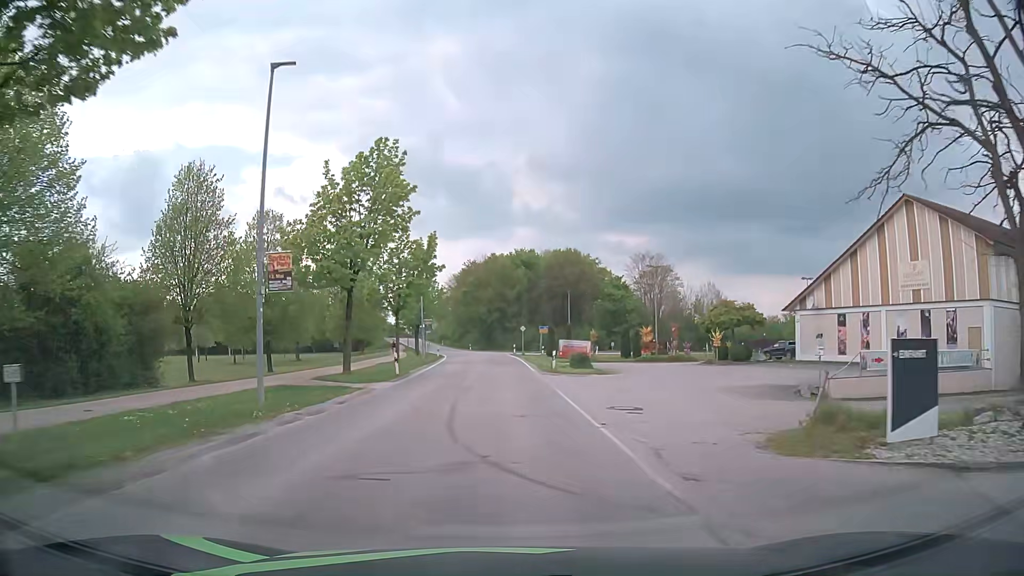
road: tertiary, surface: asphalt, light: Day
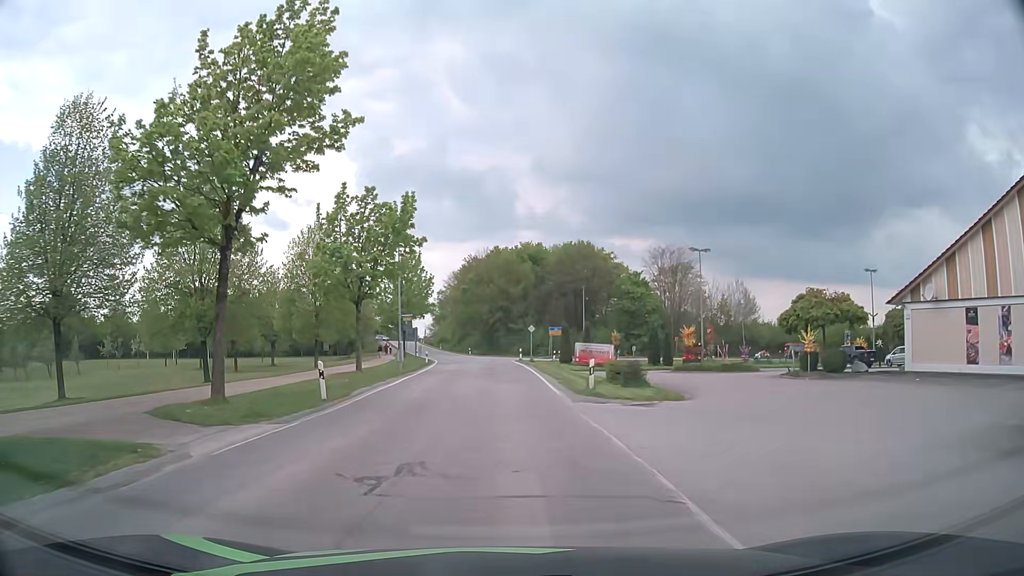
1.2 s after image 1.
(0.0, +13.1) m; -1°
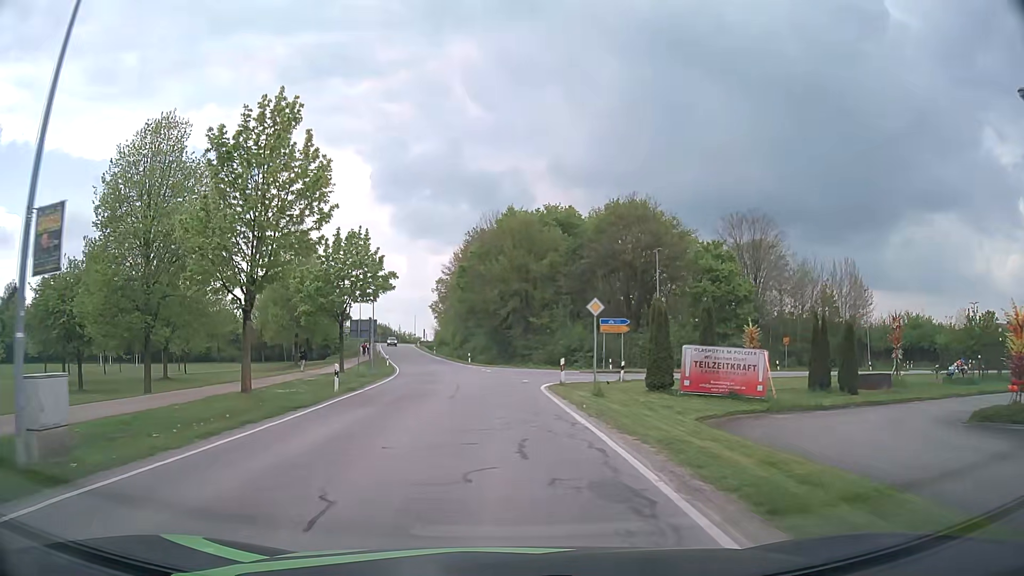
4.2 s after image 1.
(0.0, +33.3) m; -1°
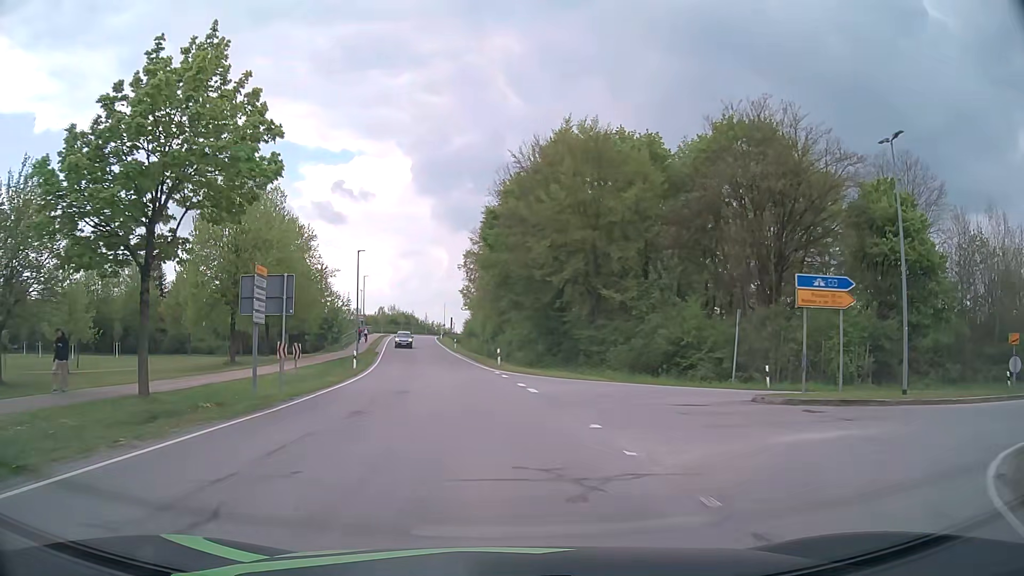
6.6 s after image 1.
(-0.6, +26.8) m; -3°
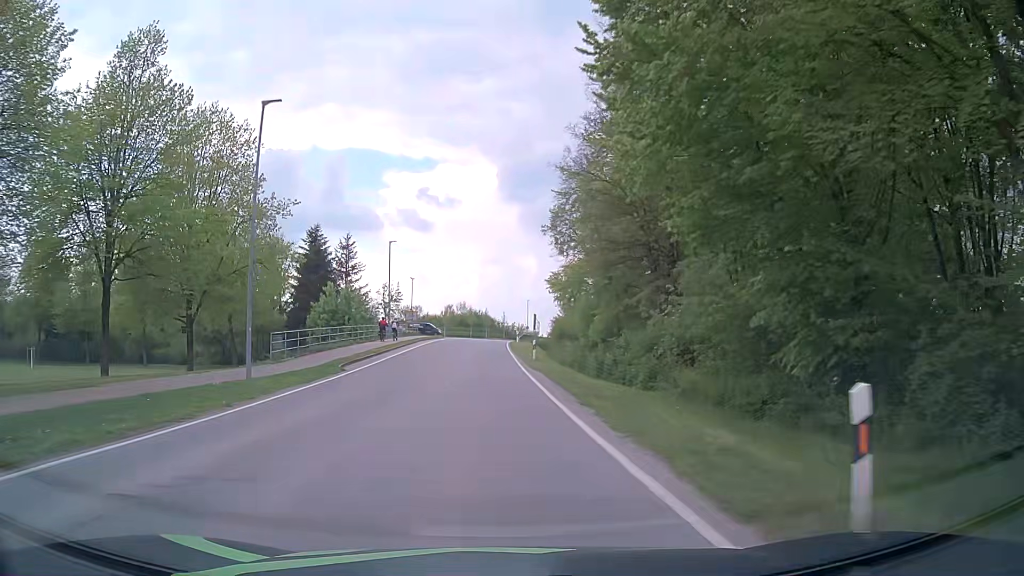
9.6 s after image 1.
(-1.9, +34.6) m; -7°
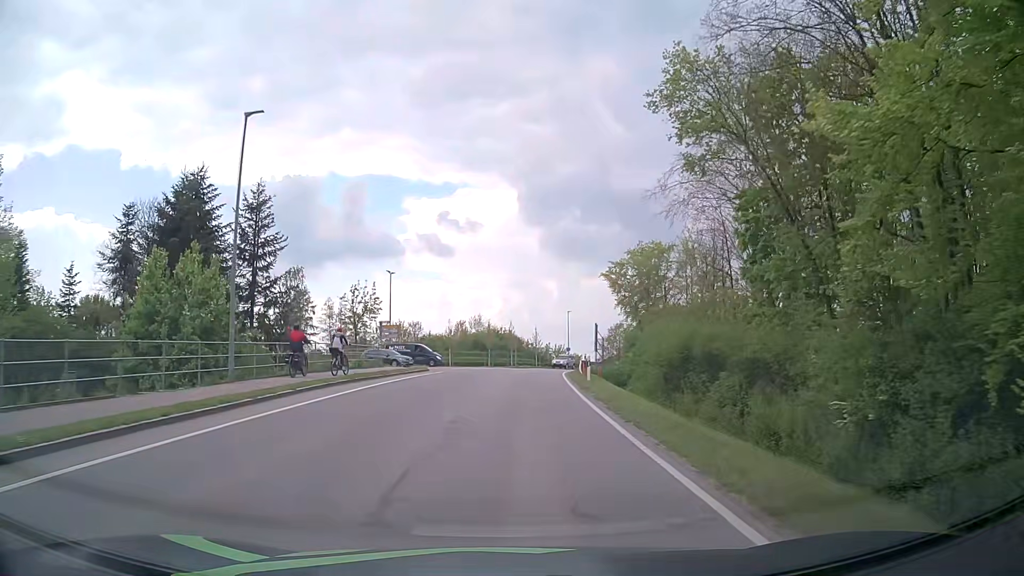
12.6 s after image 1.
(-1.3, +37.3) m; -2°
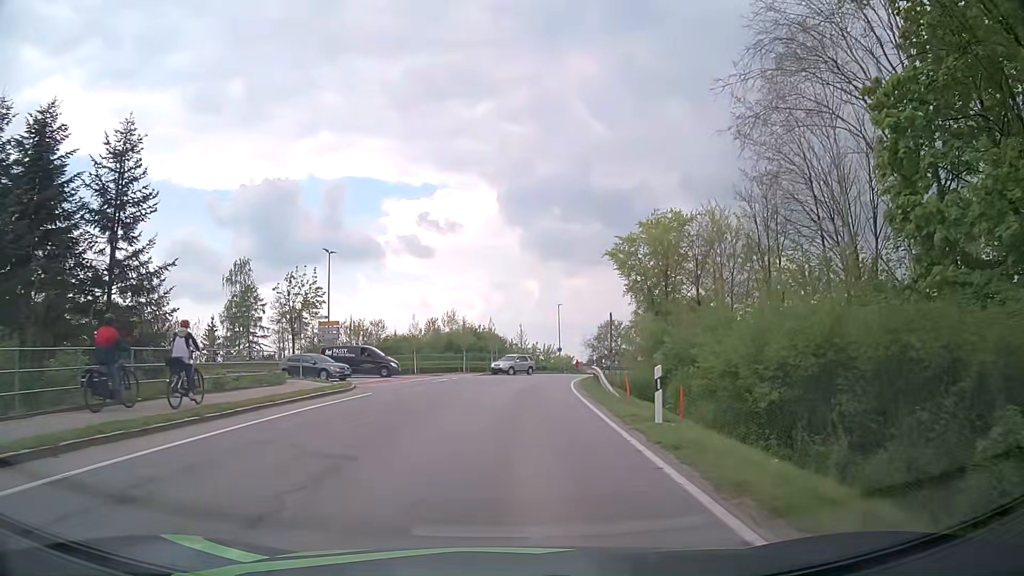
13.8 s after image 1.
(+0.1, +15.1) m; +1°
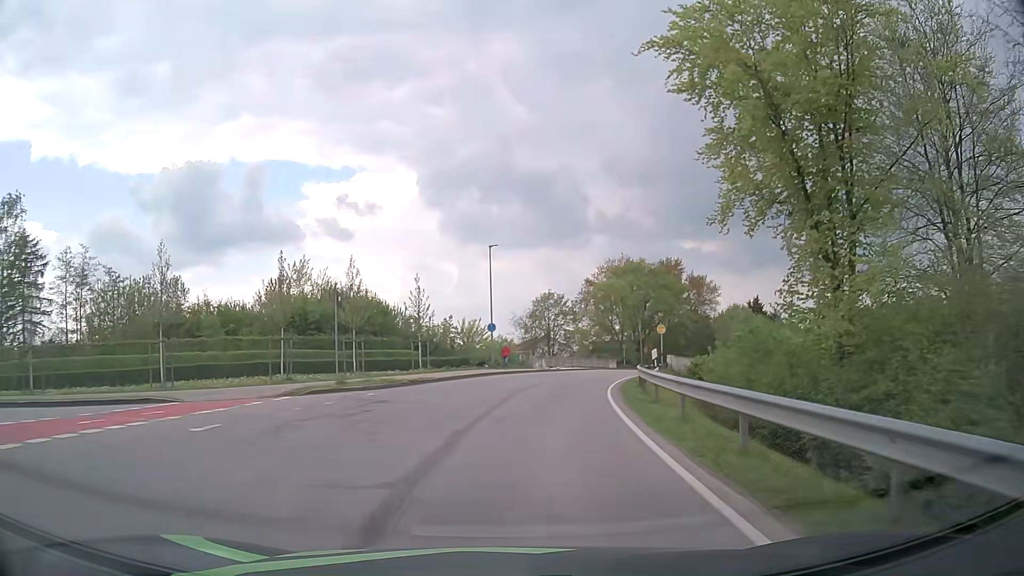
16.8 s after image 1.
(+1.8, +36.3) m; +7°
(0, +10) (+1, +20) (+3, +30) (+5, +40) (+8, +49) (+12, +58) (+16, +67) (+21, +76) (+26, +85) (+32, +93) m
